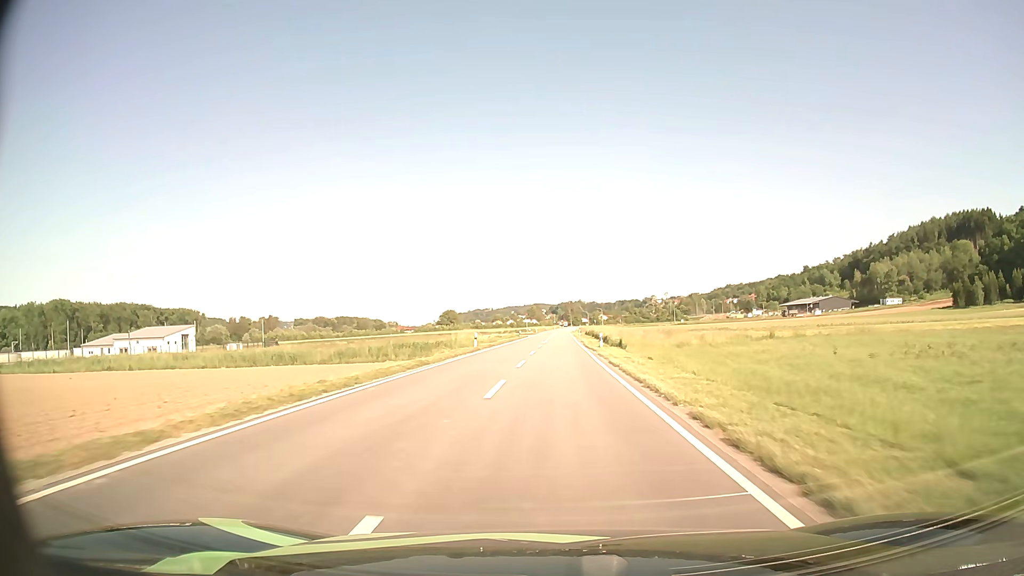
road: secondary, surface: asphalt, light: Day
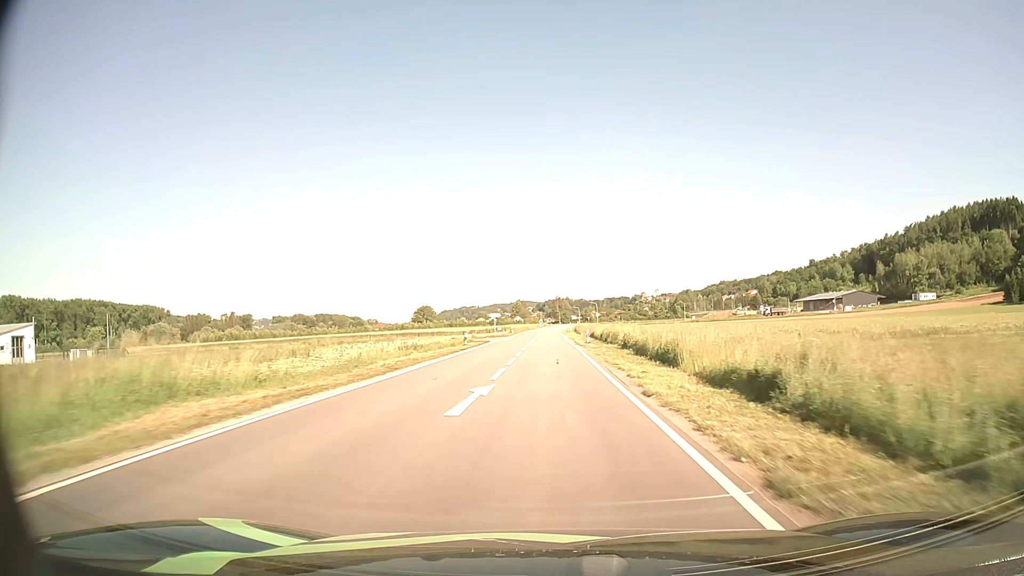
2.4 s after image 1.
(+0.7, +45.6) m; +1°
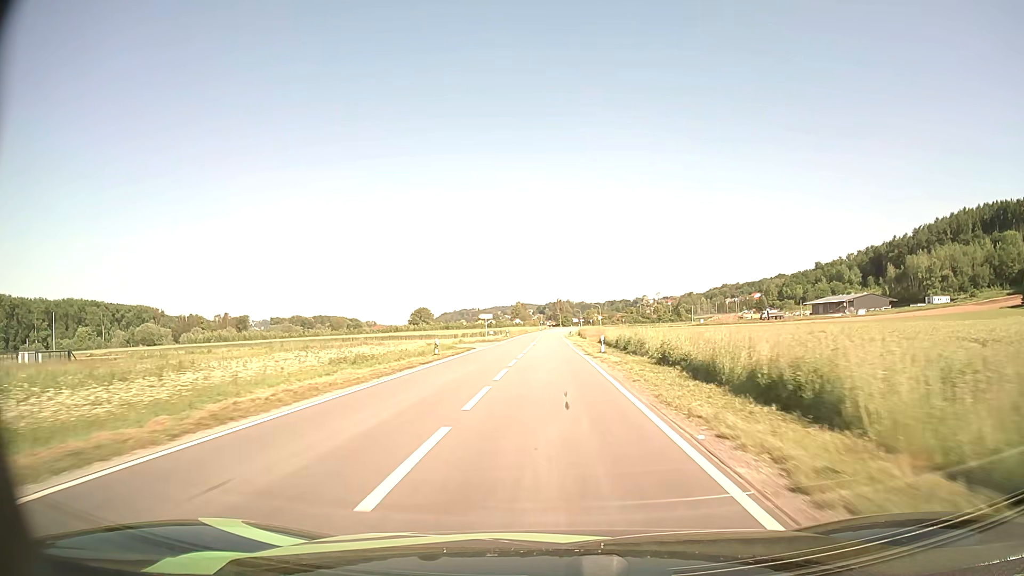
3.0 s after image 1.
(0.0, +11.5) m; 0°
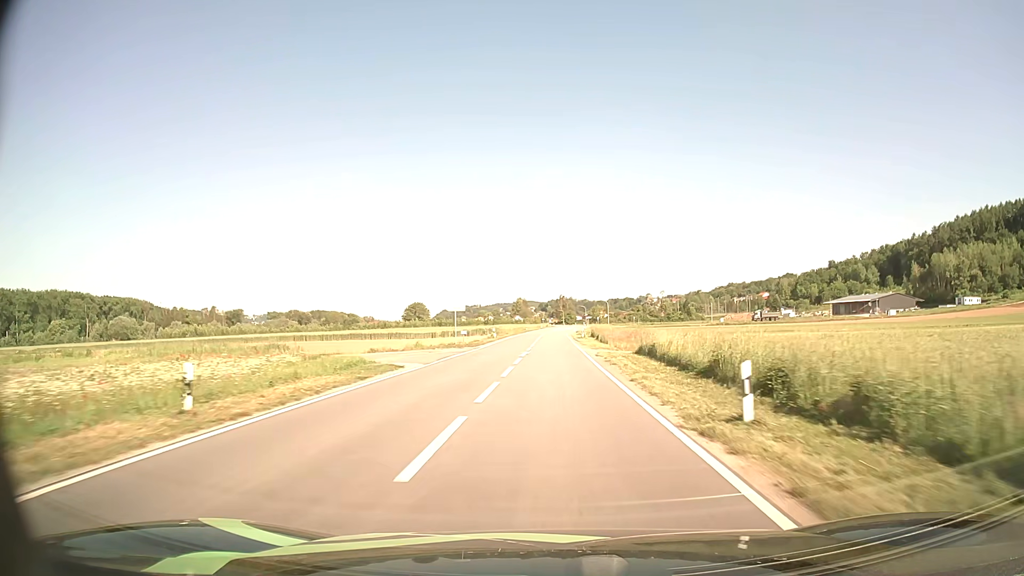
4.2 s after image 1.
(0.0, +23.1) m; 0°
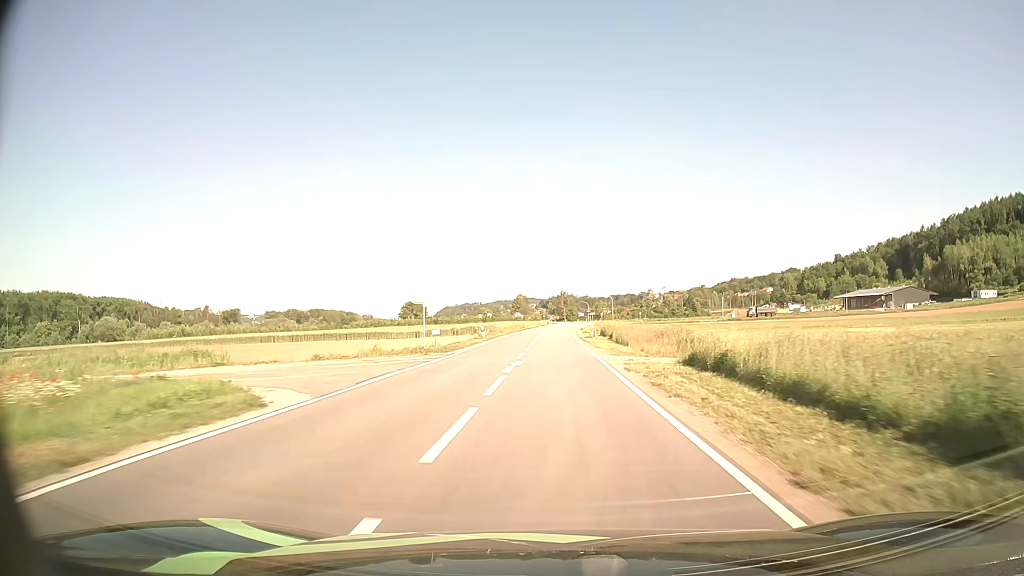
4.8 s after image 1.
(0.0, +11.3) m; 0°
